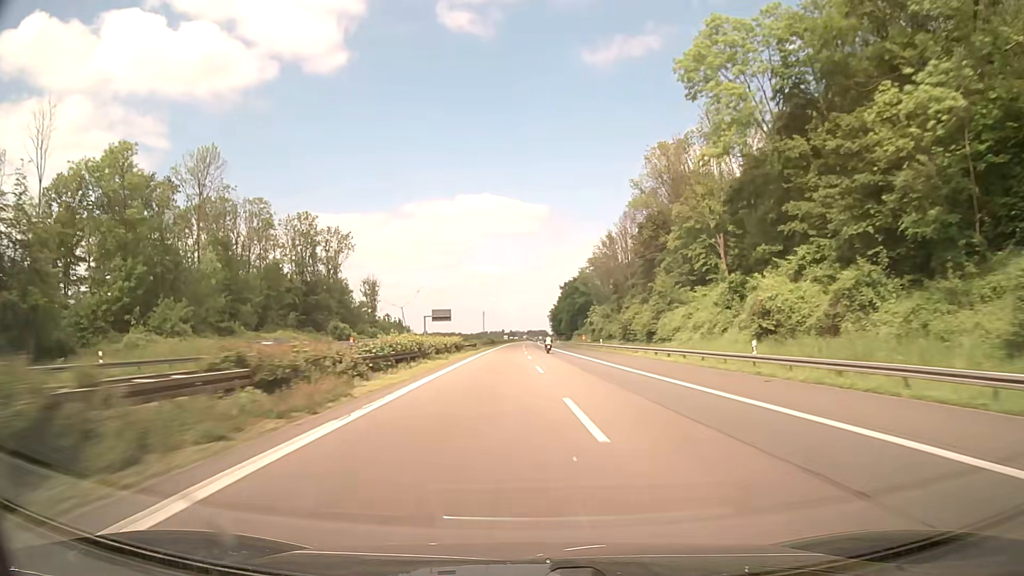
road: motorway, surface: asphalt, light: Day
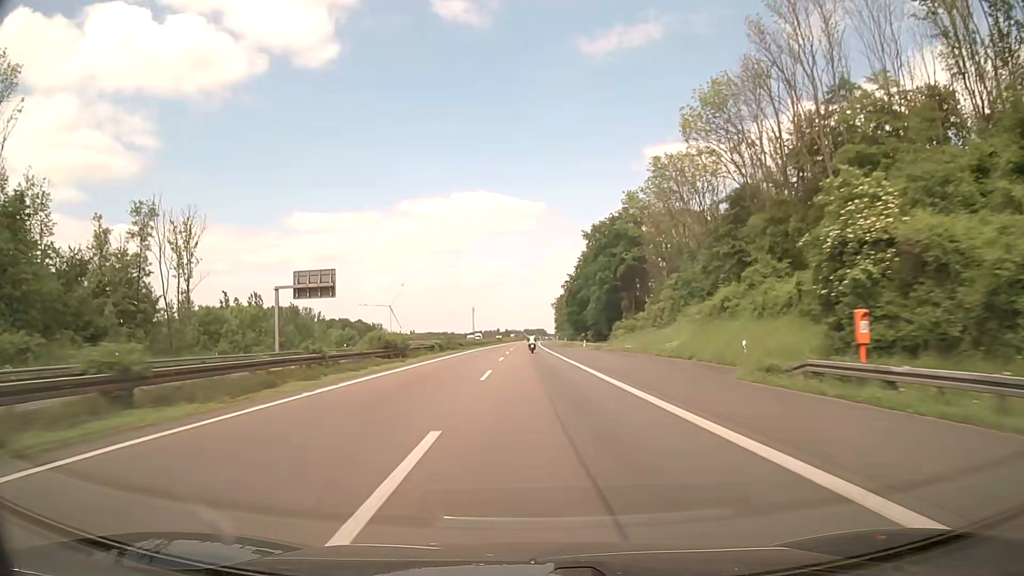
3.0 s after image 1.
(+0.7, +95.0) m; 0°
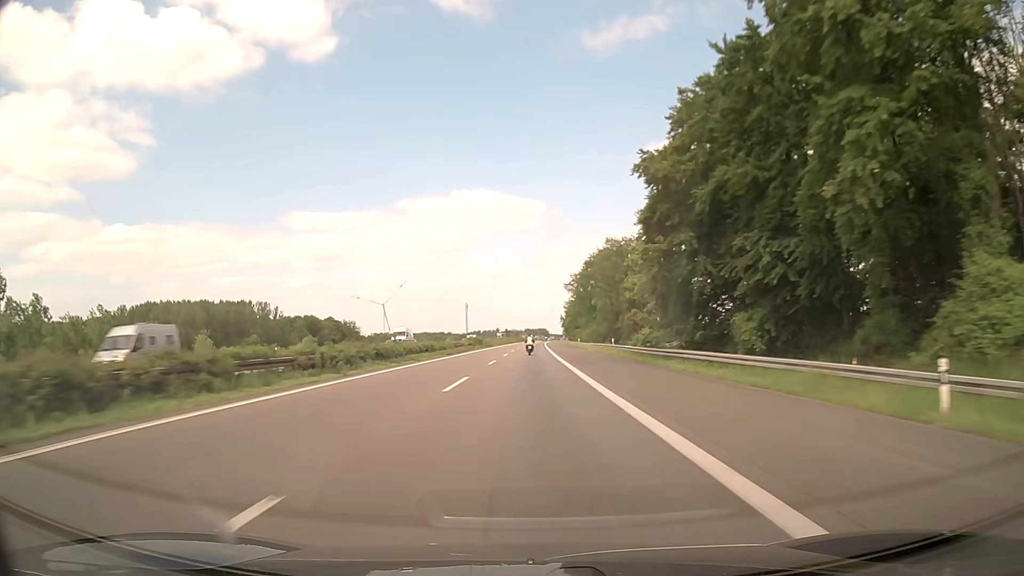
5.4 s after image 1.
(+0.3, +76.0) m; 0°
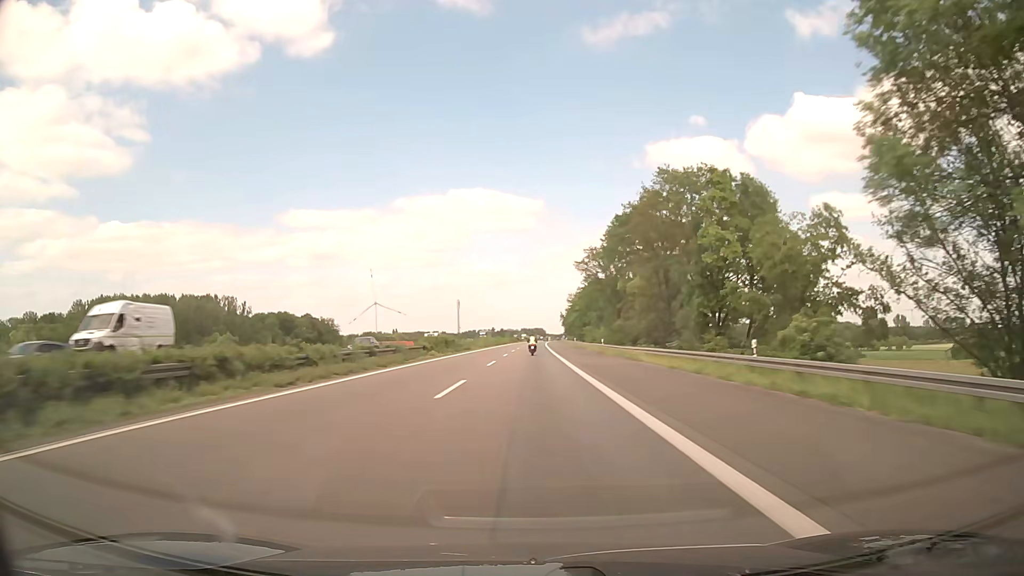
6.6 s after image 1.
(0.0, +38.0) m; 0°
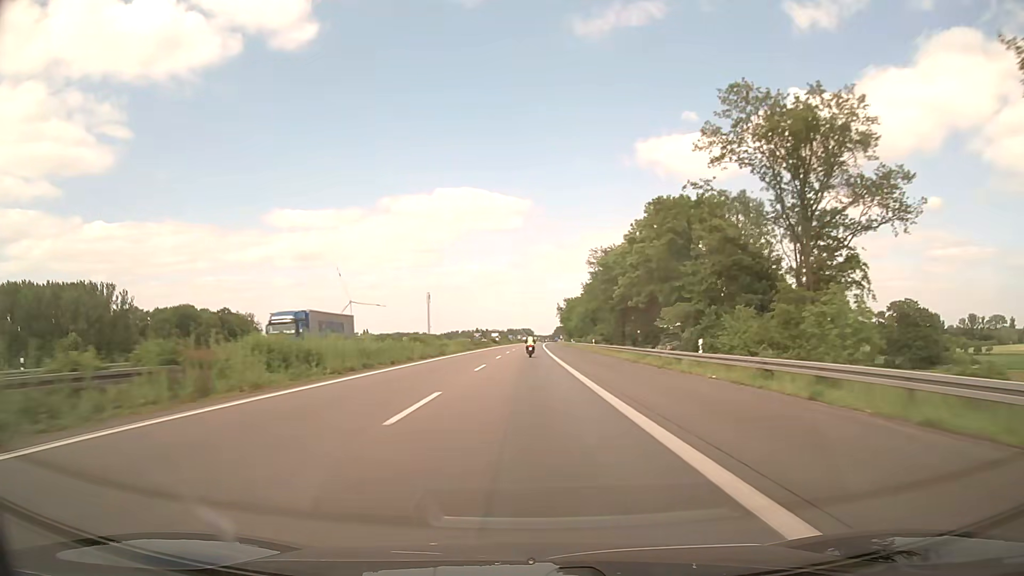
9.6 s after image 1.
(+0.9, +94.4) m; +1°
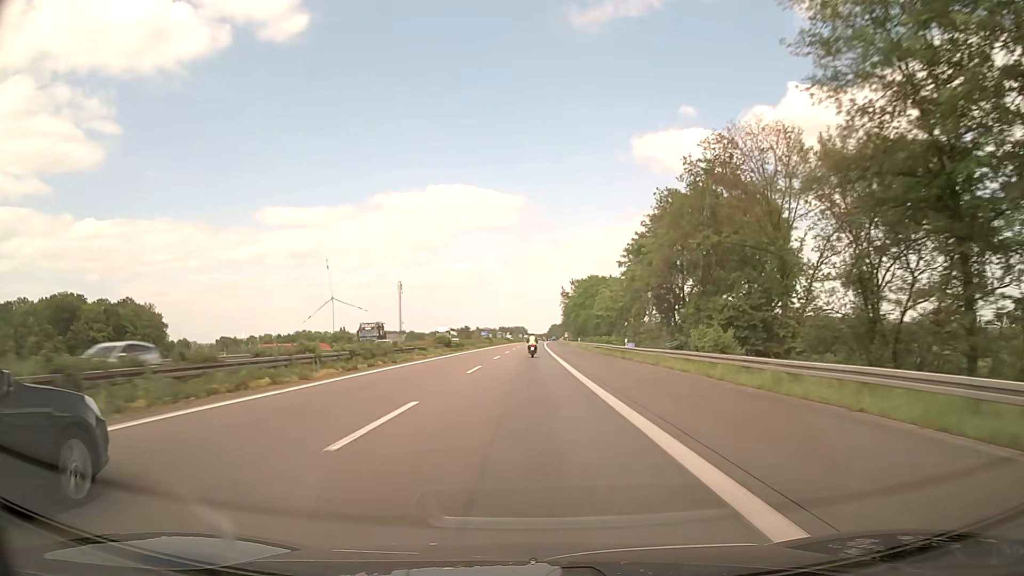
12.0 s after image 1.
(+0.4, +74.6) m; 0°
(0, +10) (0, +20) (0, +30) (0, +40) (0, +50) (0, +60) (0, +70) (+1, +80) (+1, +90) (+1, +100) m
